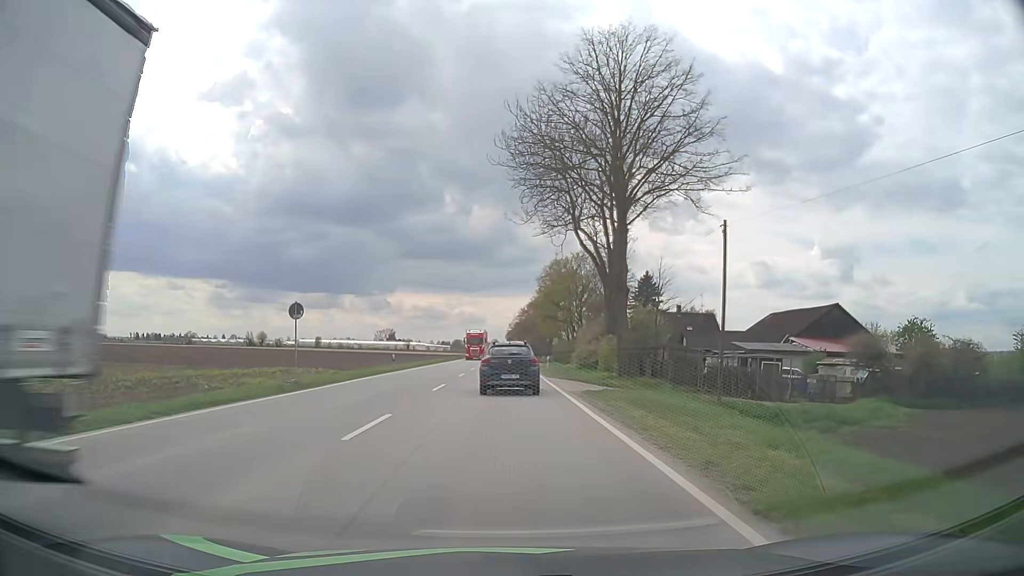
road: primary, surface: asphalt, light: Day
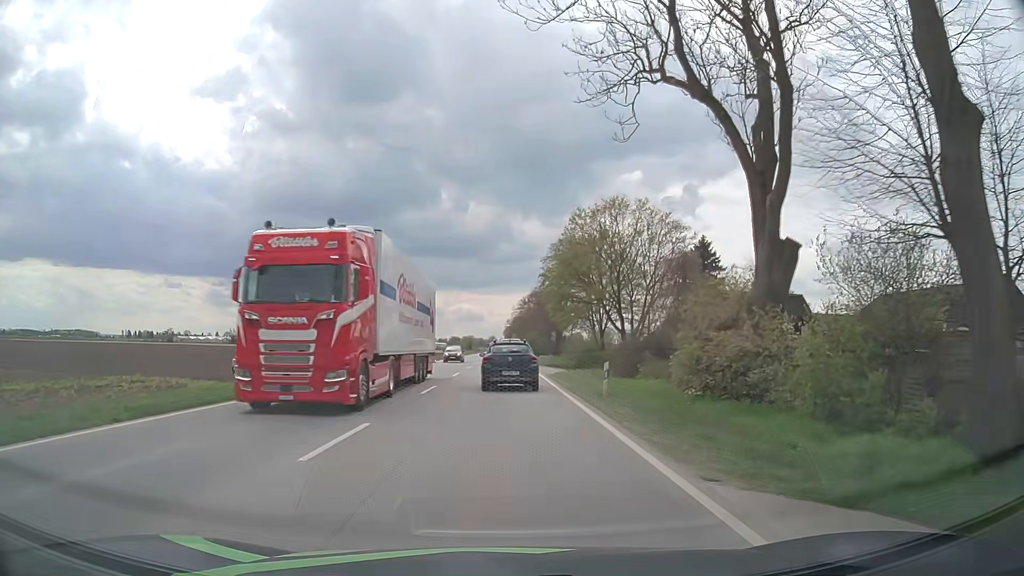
(-0.1, +26.4) m; 0°
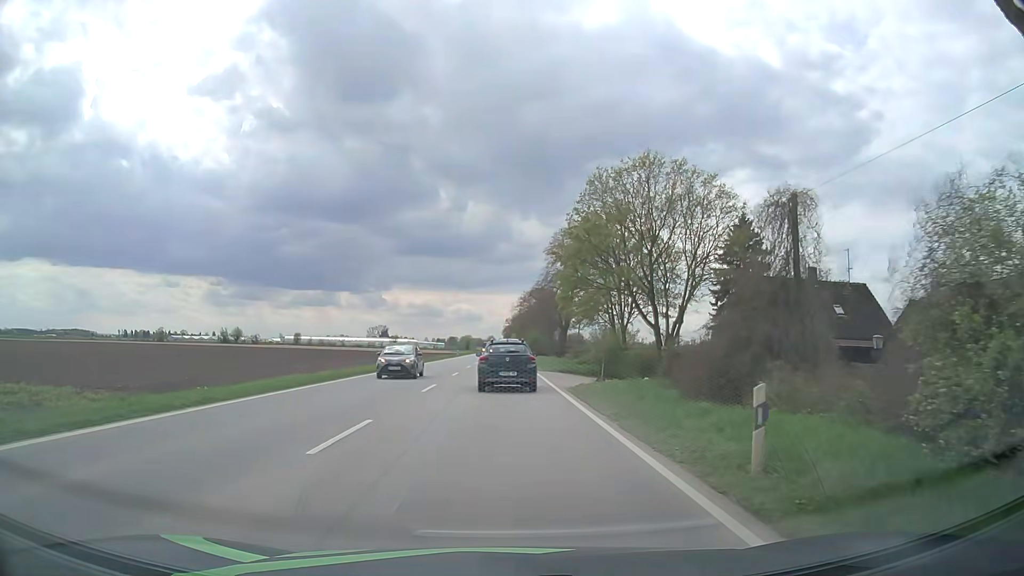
(0.0, +11.3) m; 0°
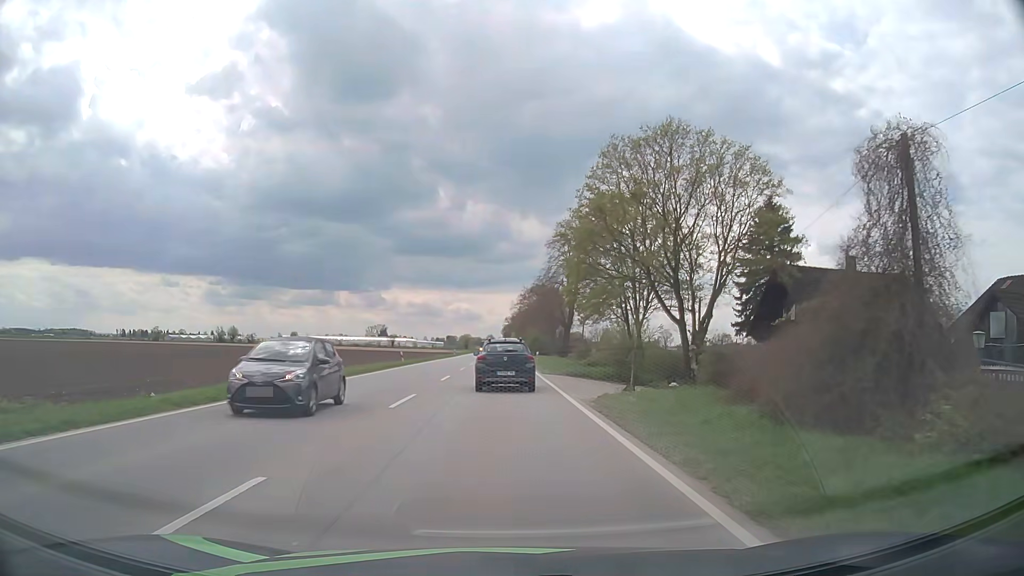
(0.0, +5.6) m; 0°
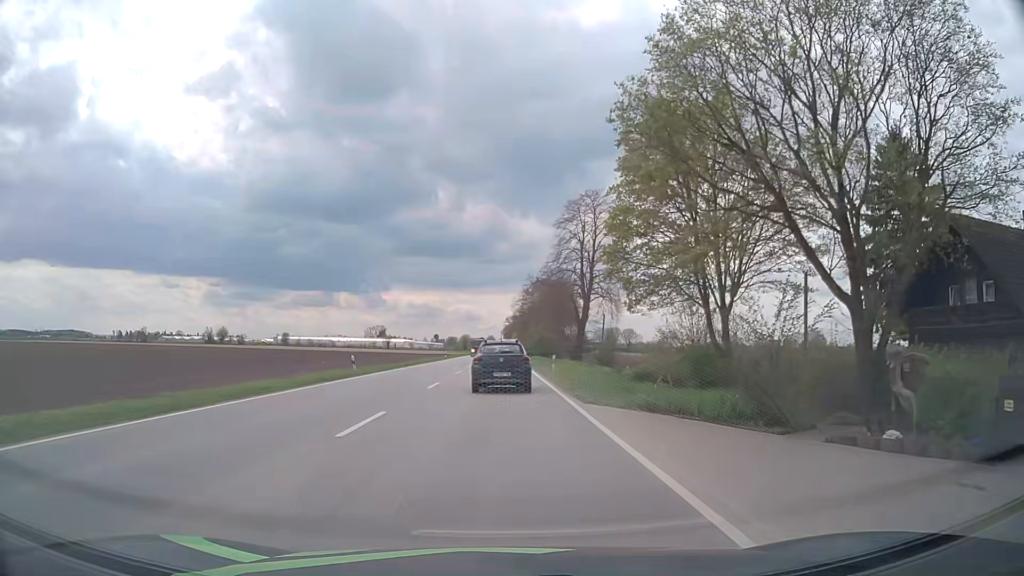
(0.0, +16.7) m; 0°
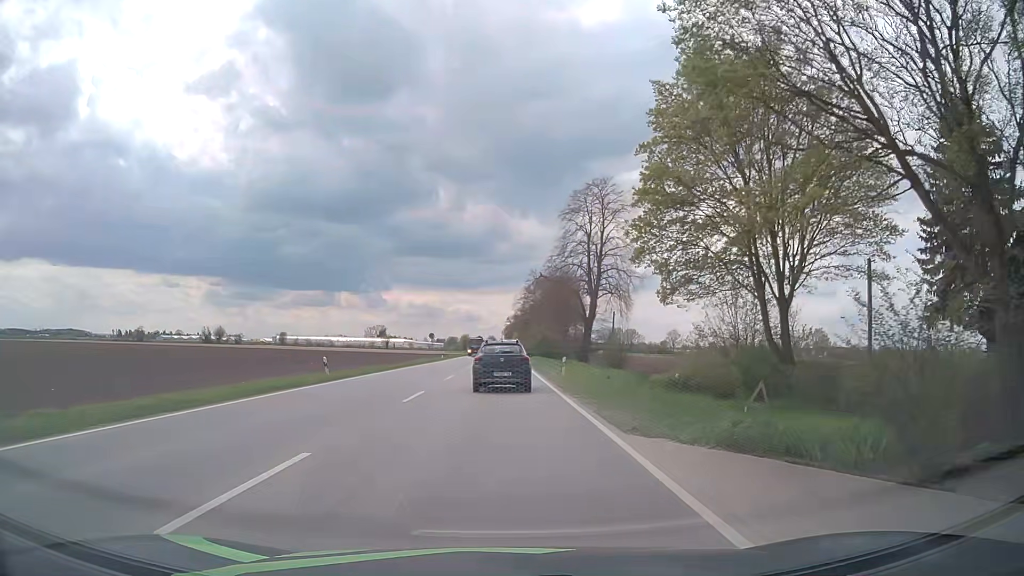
(0.0, +5.6) m; 0°
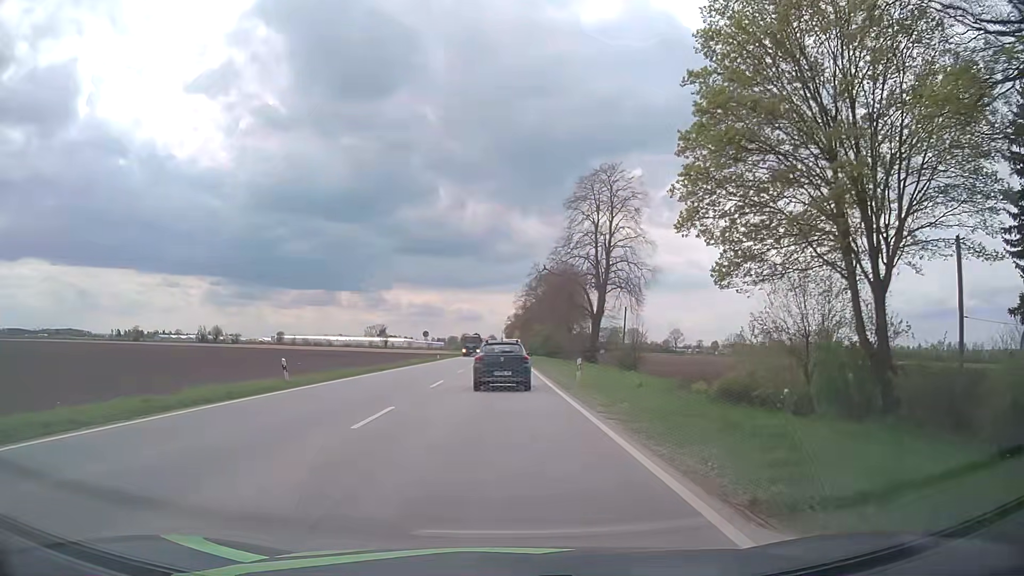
(0.0, +5.7) m; 0°
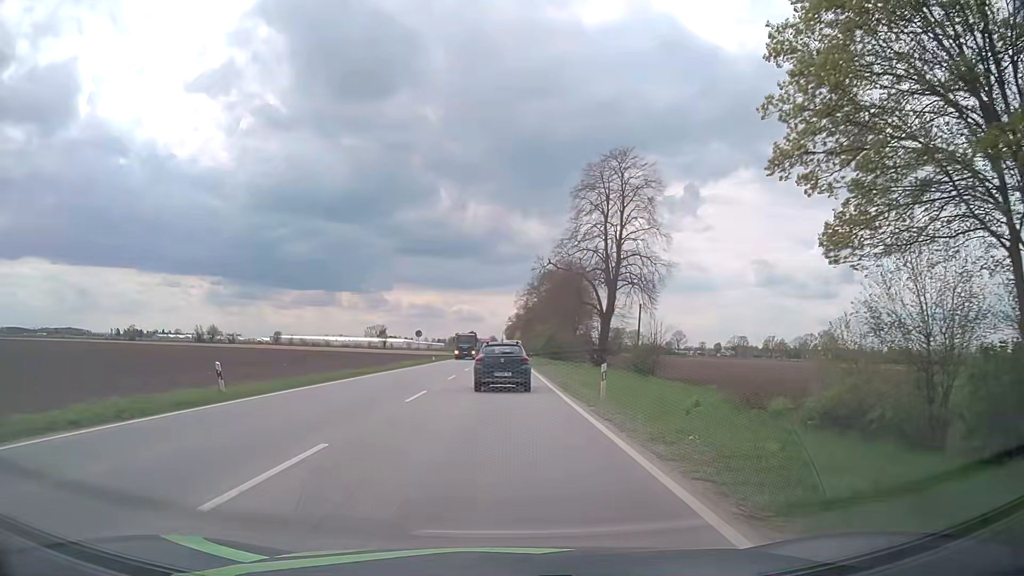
(0.0, +5.8) m; 0°
(0, +10) (0, +20) (0, +30) (0, +40) (0, +50) (0, +60) (0, +70) (-1, +80) (-1, +90) (-1, +100) m
